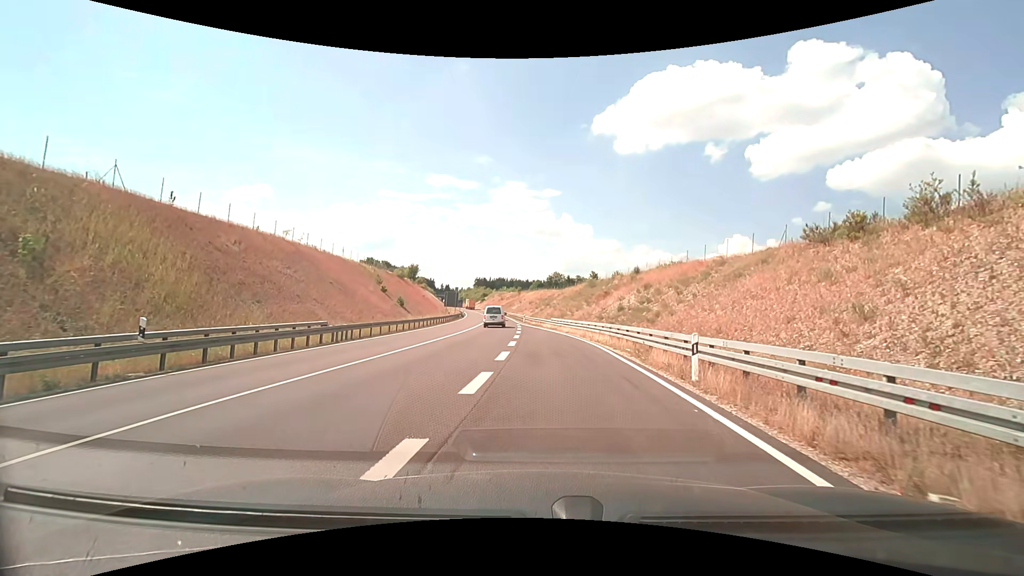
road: trunk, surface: asphalt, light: Day
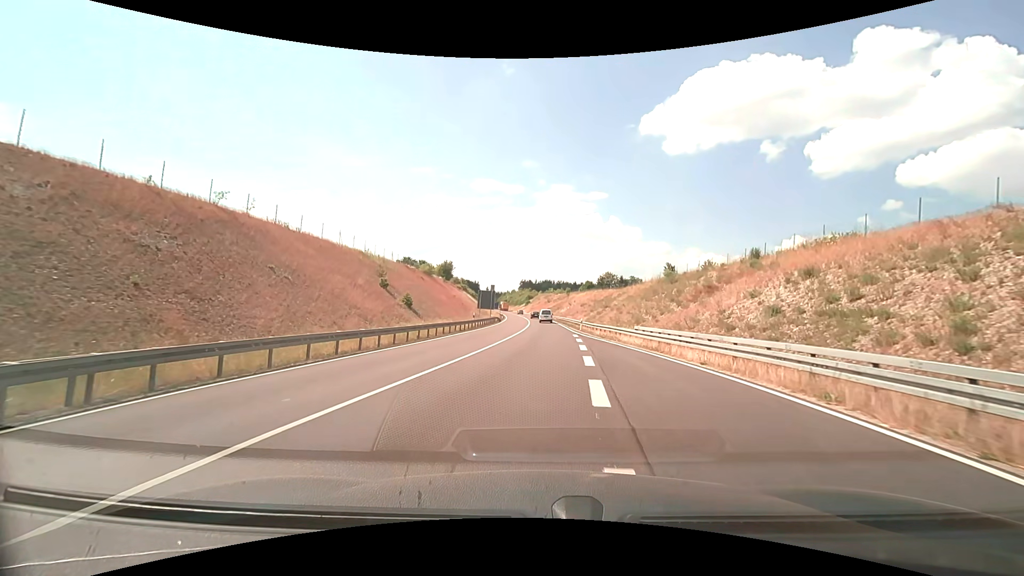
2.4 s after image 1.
(-1.1, +19.5) m; -5°
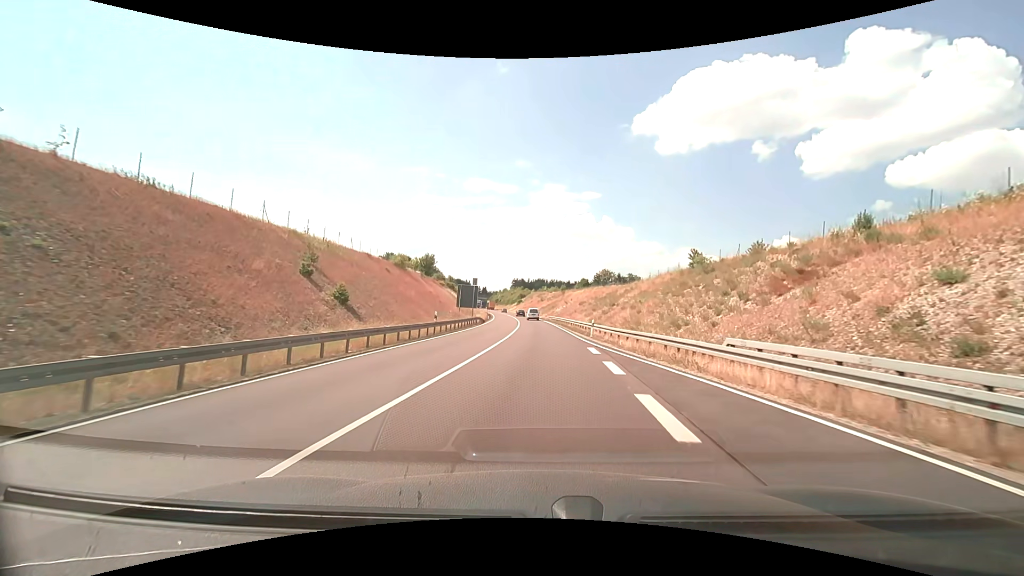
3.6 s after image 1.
(+0.2, +14.3) m; +1°
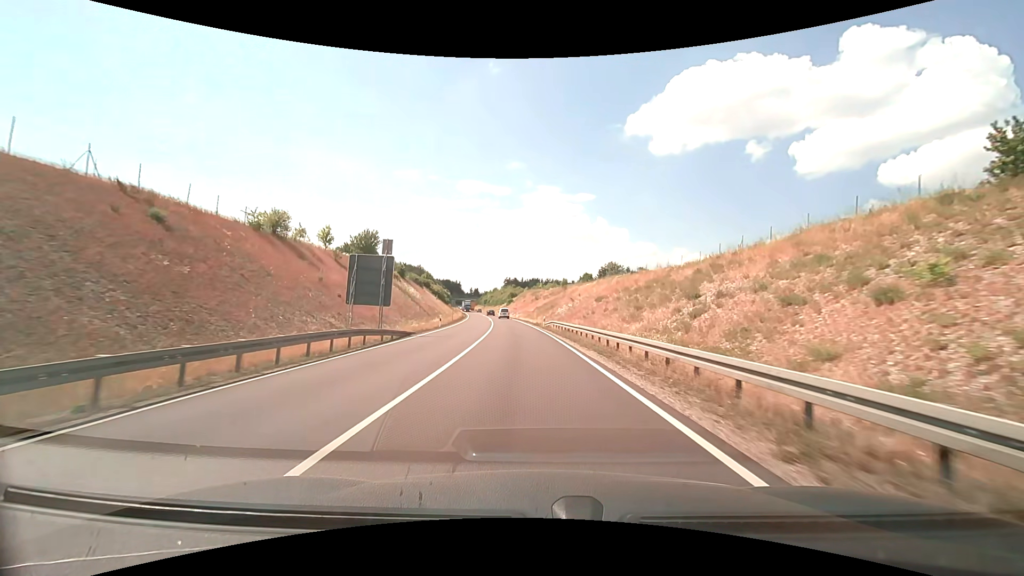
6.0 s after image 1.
(+0.5, +36.5) m; +1°
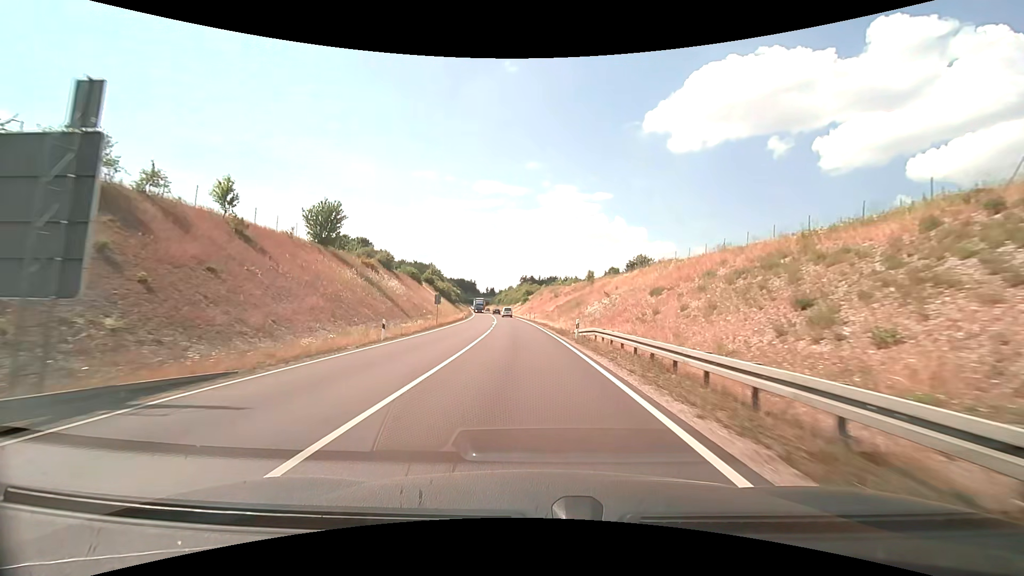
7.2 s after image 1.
(-0.3, +21.1) m; -2°
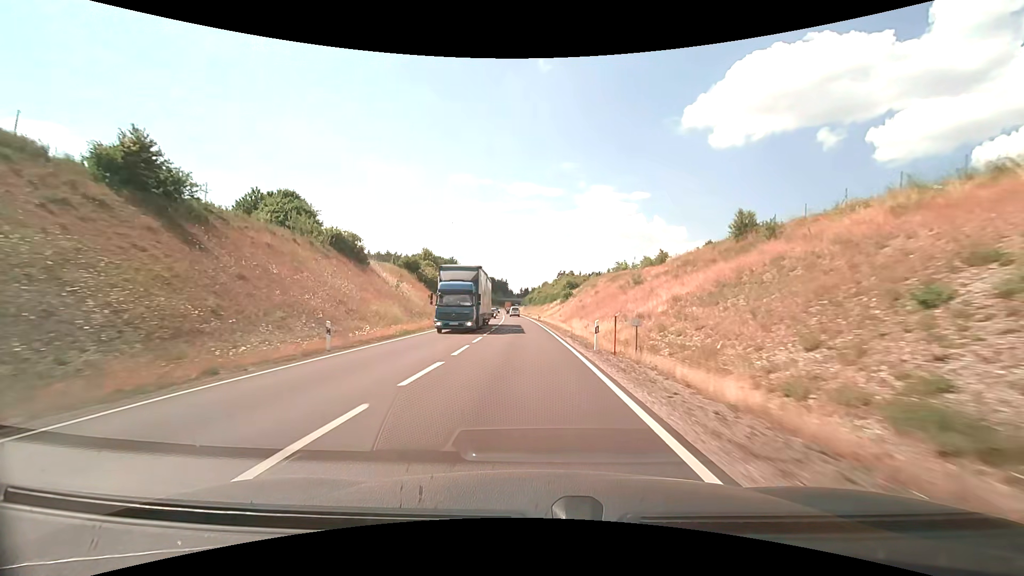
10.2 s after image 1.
(-2.3, +57.8) m; -4°
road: primary
(0, +10) (0, +20) (-1, +30) (-1, +40) (-1, +50) (-2, +60) (-3, +70) (-3, +80) (-4, +90) (-5, +100) m
